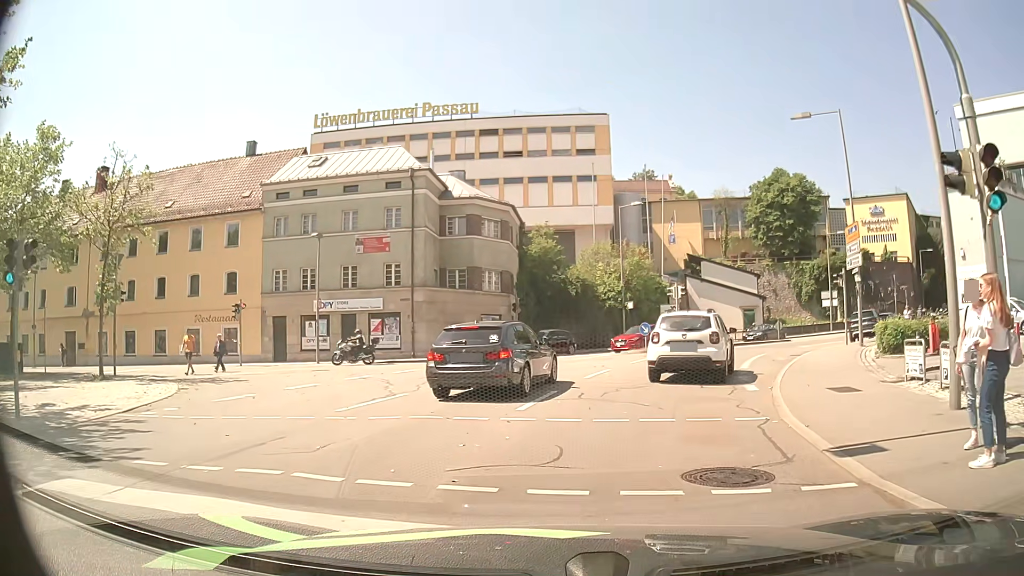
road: residential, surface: asphalt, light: Day
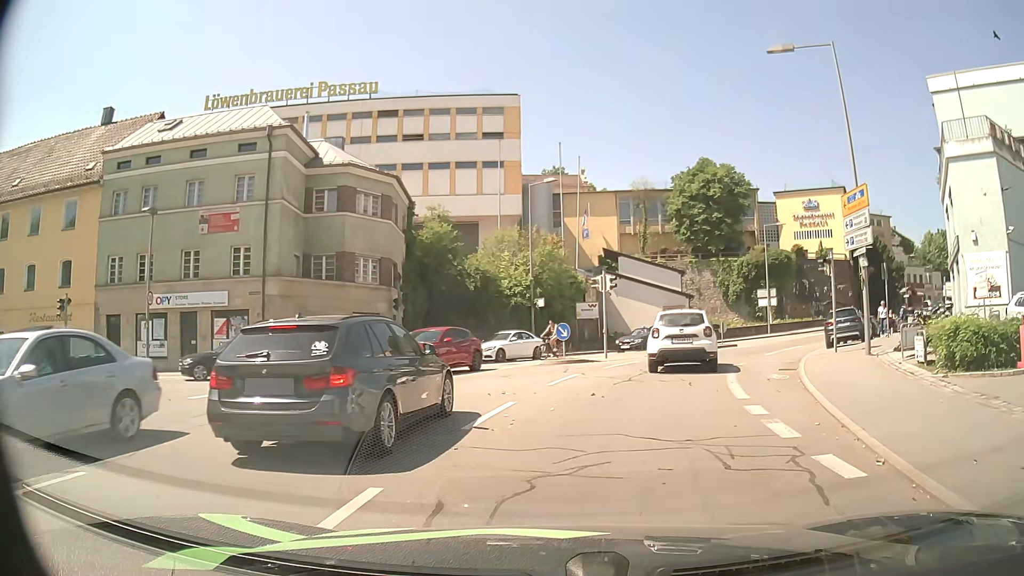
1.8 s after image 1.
(+0.3, +8.4) m; +8°
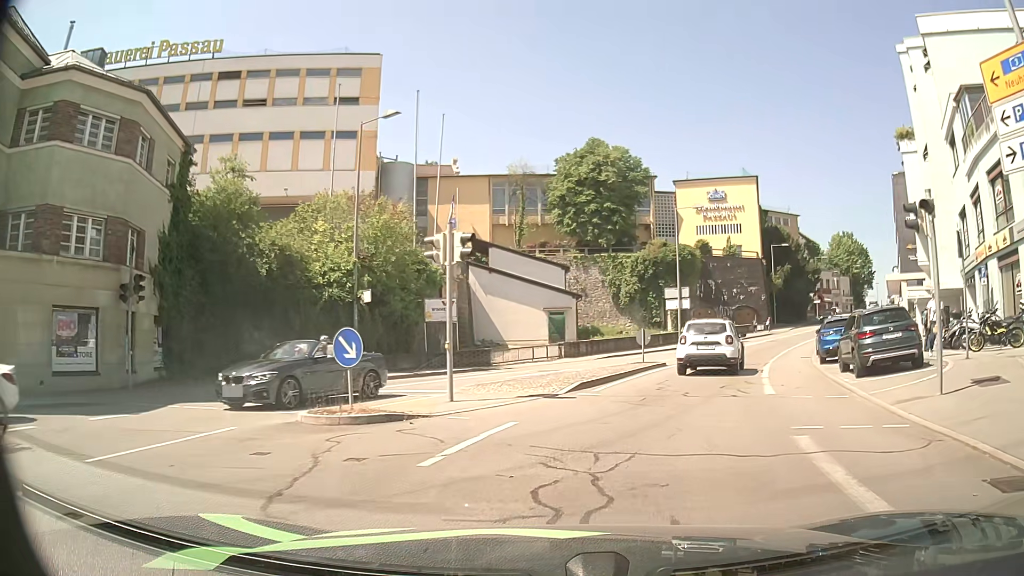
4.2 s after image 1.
(+1.0, +13.5) m; +9°
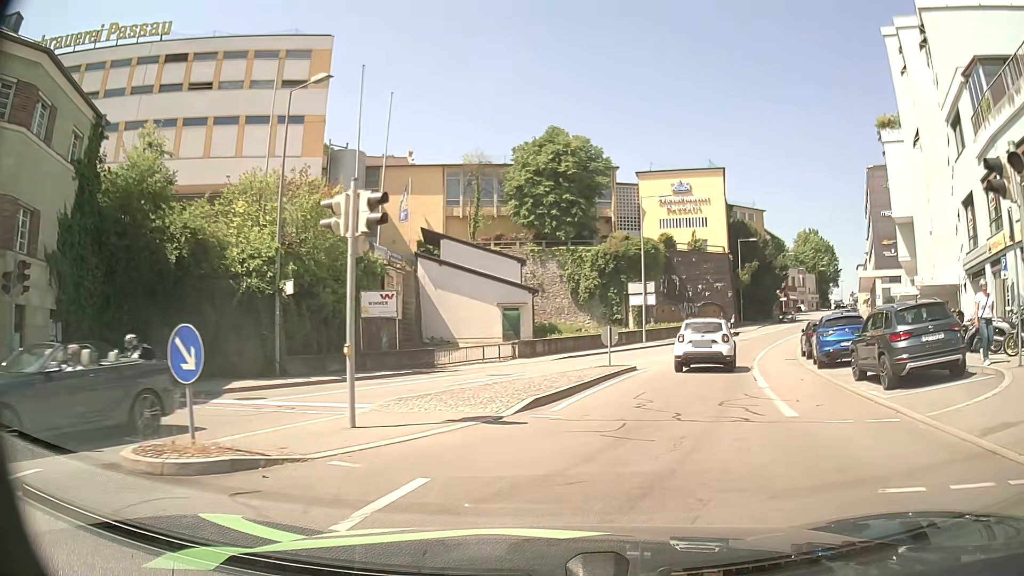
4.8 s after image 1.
(+0.1, +3.8) m; +3°
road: tertiary
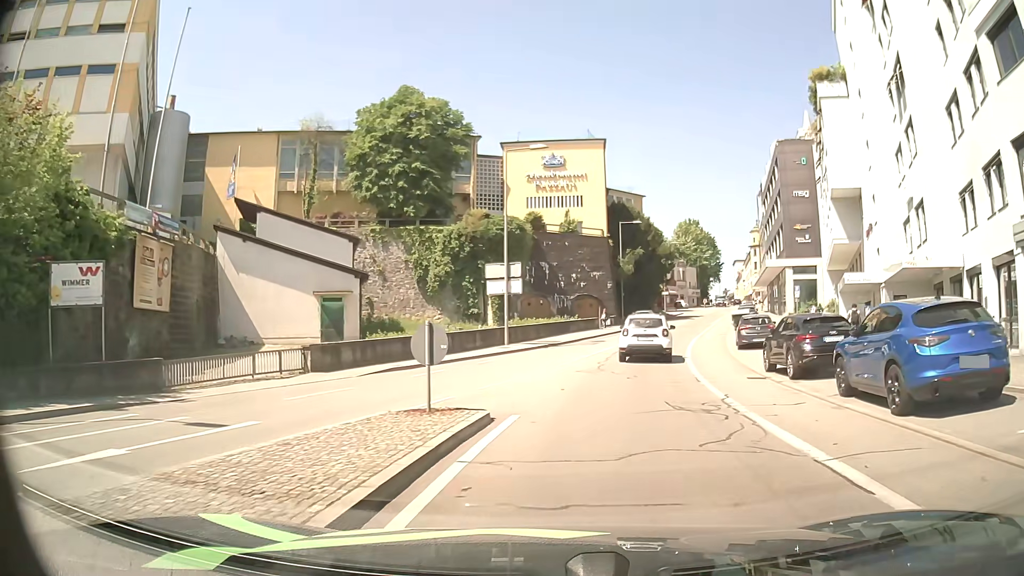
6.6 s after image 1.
(+1.5, +12.2) m; +13°
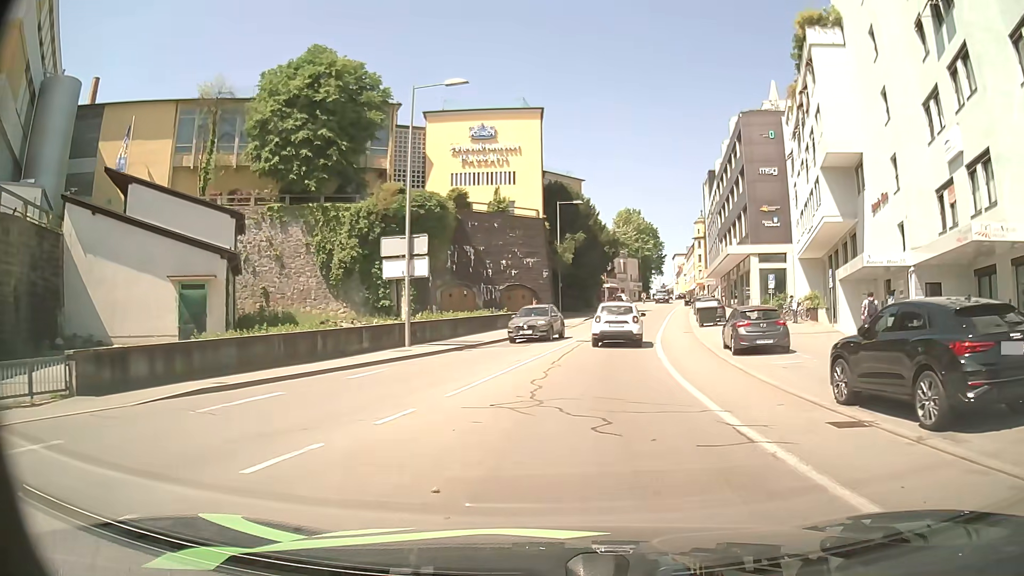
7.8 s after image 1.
(+0.6, +9.1) m; +6°
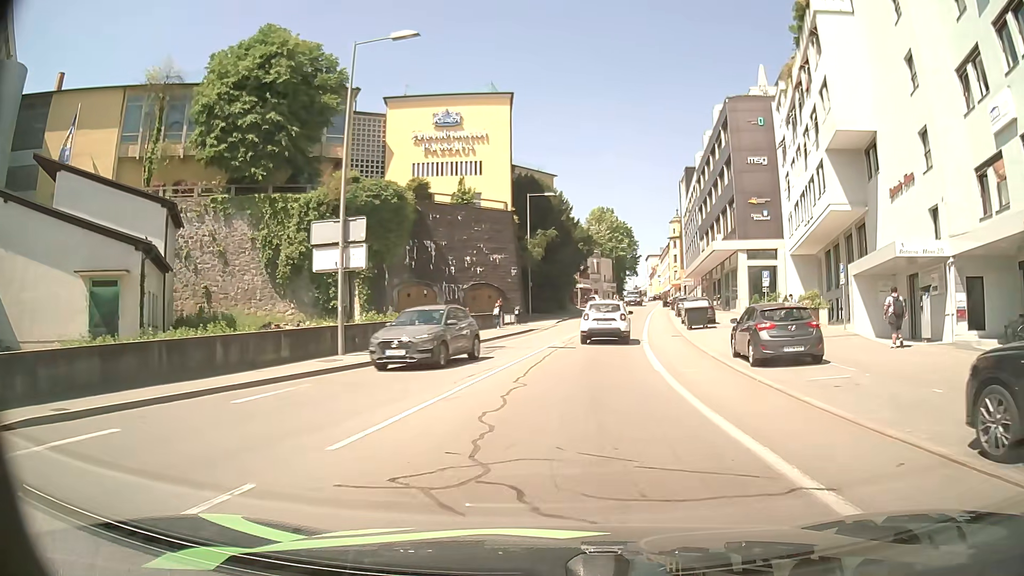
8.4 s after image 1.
(+0.1, +4.9) m; +3°
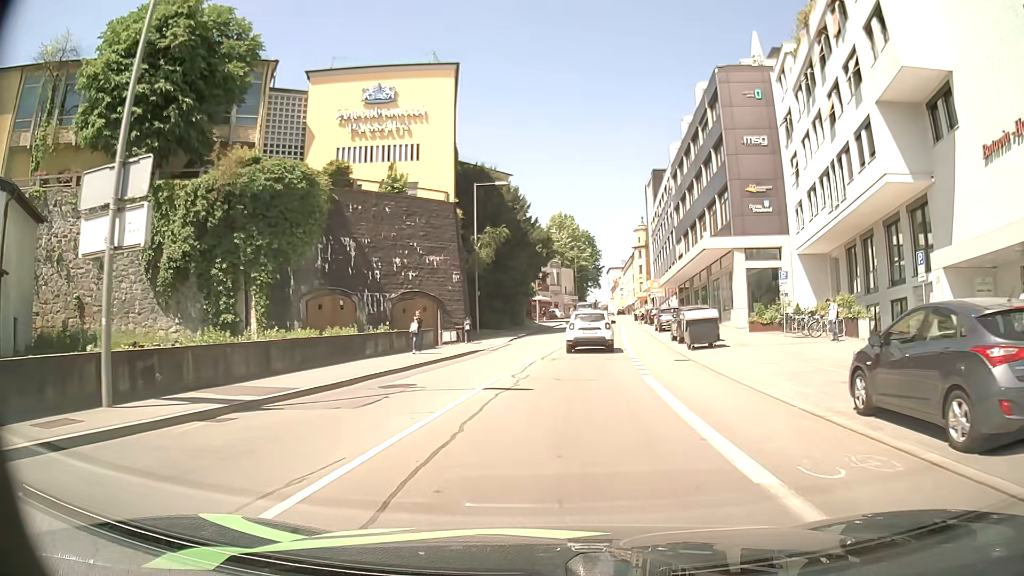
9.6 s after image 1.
(+0.4, +10.2) m; +3°
(0, +10) (+1, +20) (+2, +30) (+3, +40) (+4, +50) (+5, +60) (+6, +70) (+7, +80) (+7, +90) (+8, +100) m
